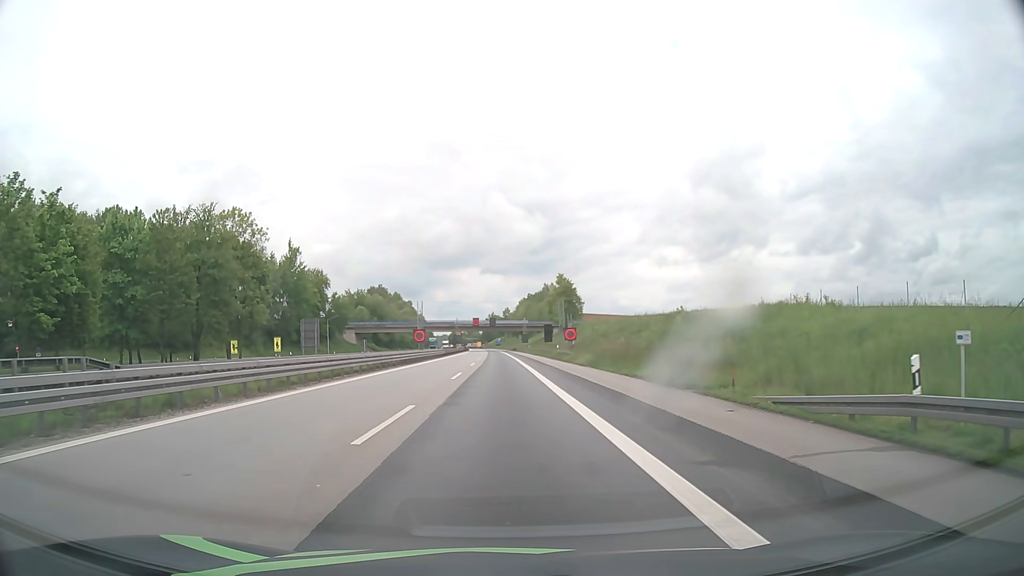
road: motorway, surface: asphalt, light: Day
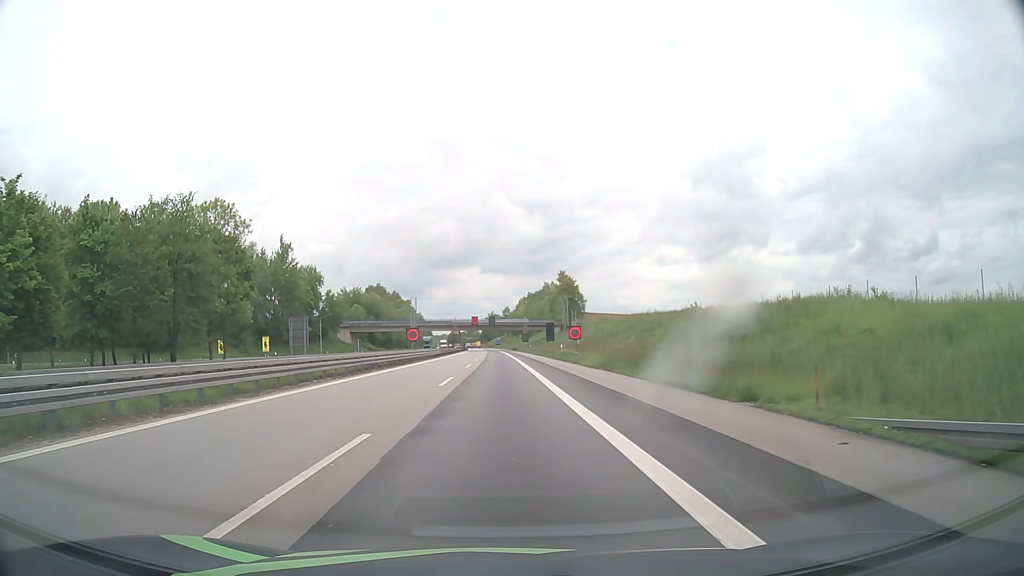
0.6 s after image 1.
(0.0, +5.0) m; 0°
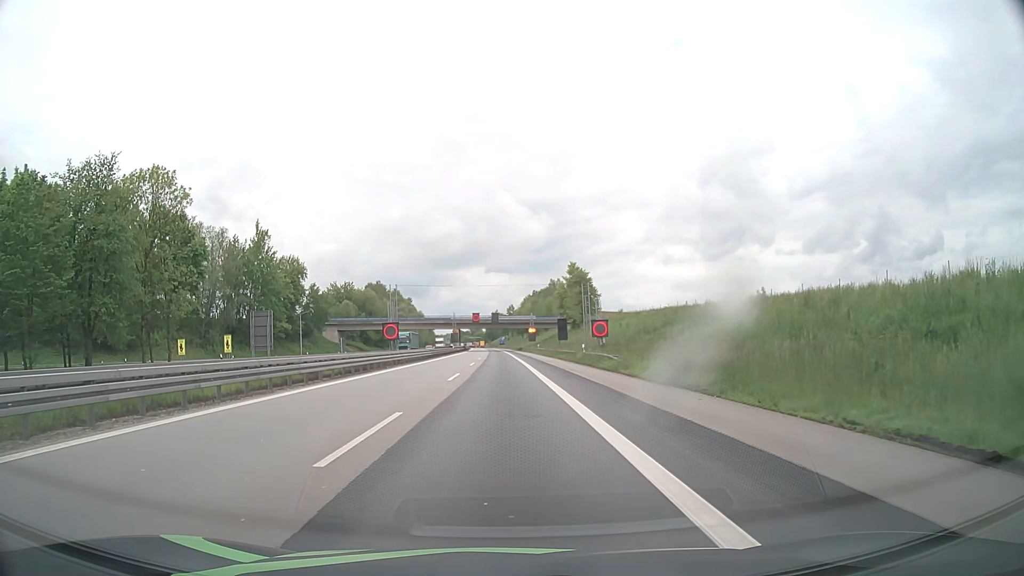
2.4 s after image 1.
(-0.1, +14.9) m; 0°
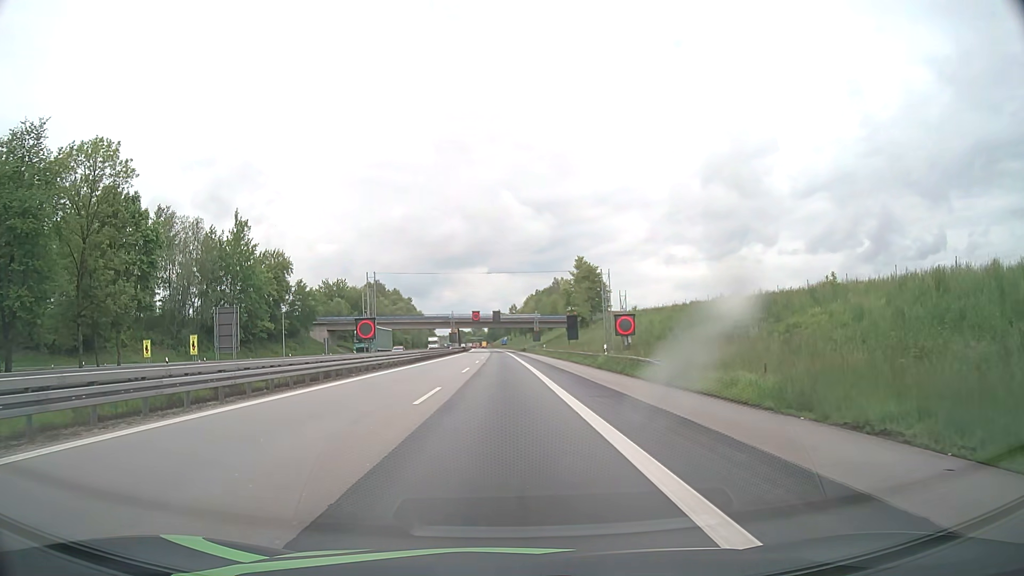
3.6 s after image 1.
(0.0, +10.0) m; 0°
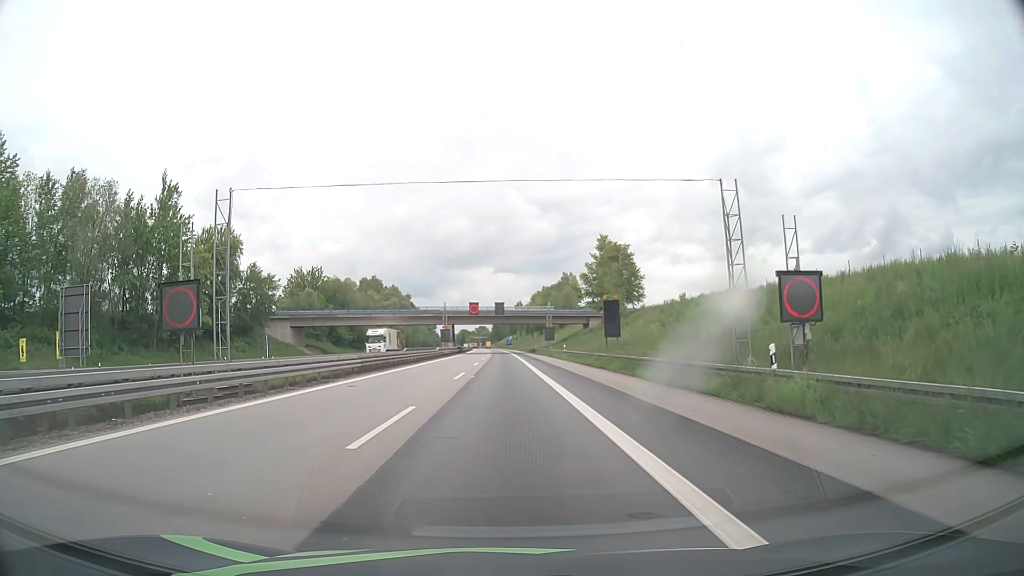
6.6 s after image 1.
(-0.1, +25.0) m; 0°
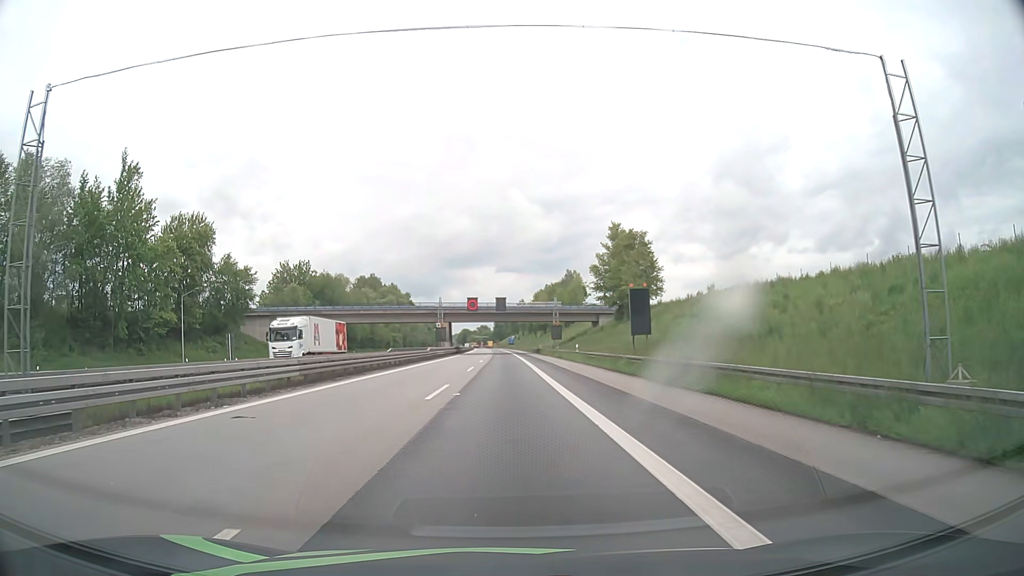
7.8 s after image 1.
(0.0, +10.0) m; 0°
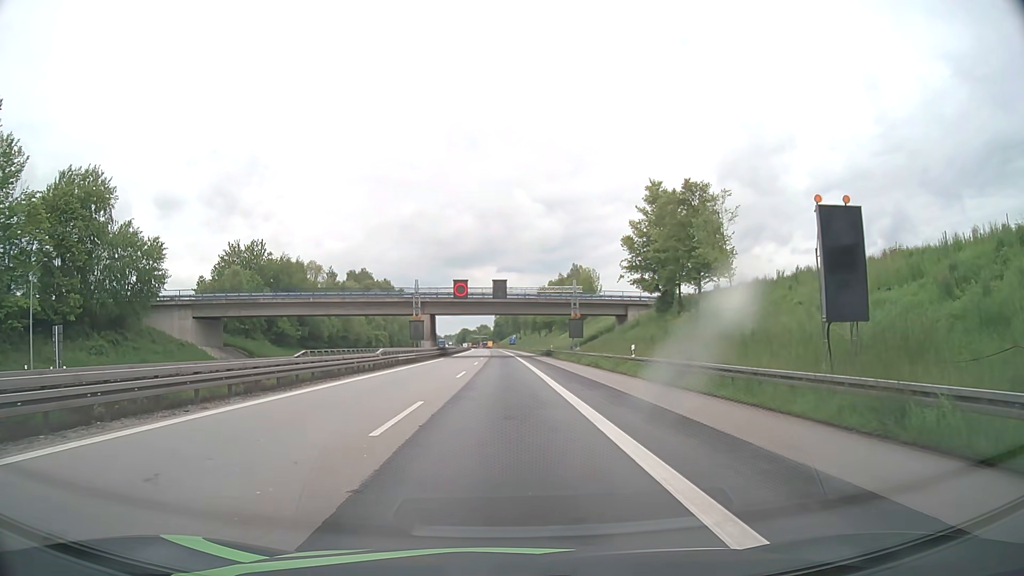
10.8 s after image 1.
(-0.1, +25.0) m; 0°
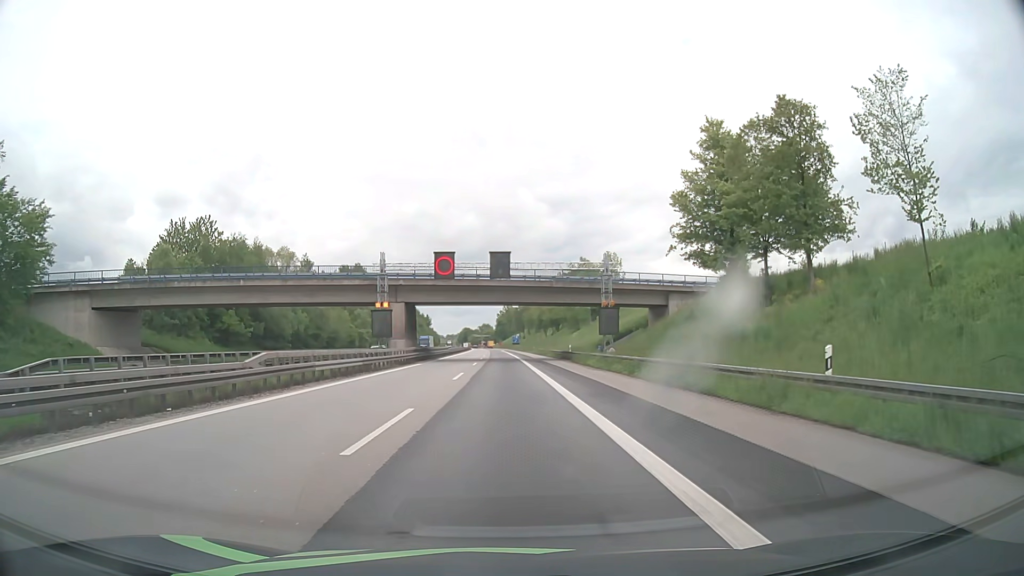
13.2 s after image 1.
(0.0, +19.9) m; 0°
(0, +10) (0, +20) (0, +30) (0, +40) (0, +50) (0, +60) (0, +70) (0, +80) (-1, +90) (-1, +100) m
